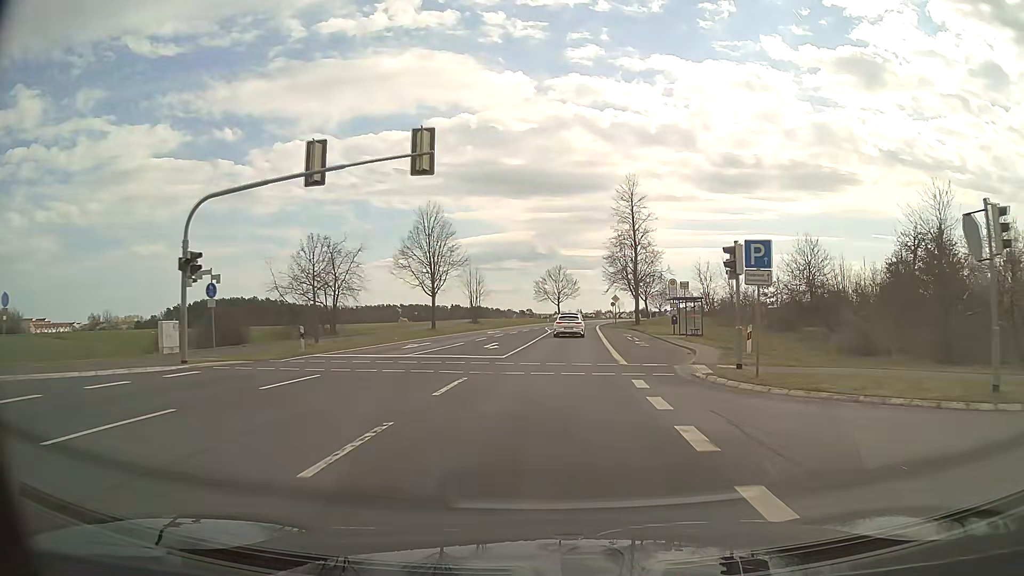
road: secondary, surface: asphalt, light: Day
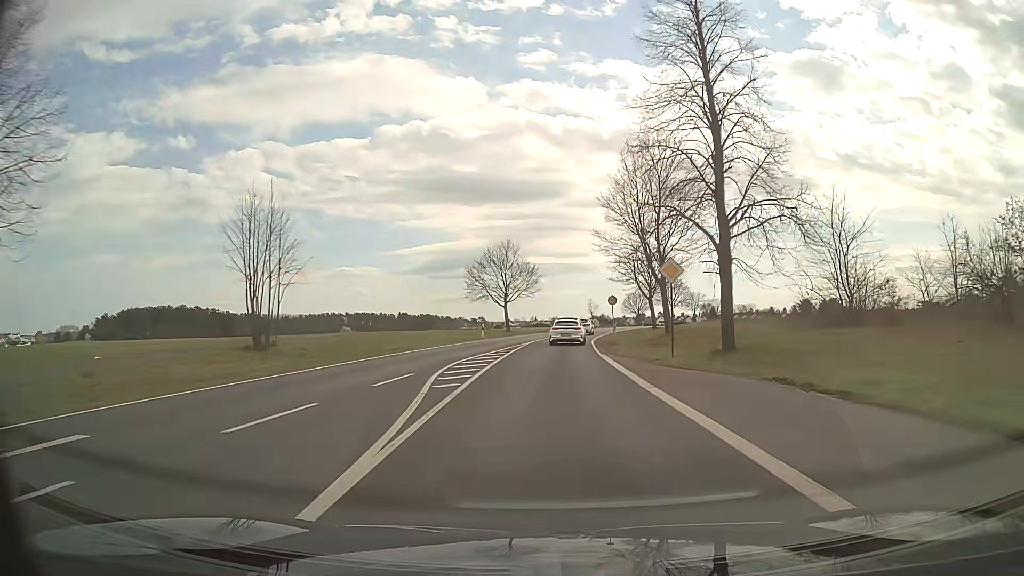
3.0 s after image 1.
(+1.8, +45.6) m; +4°
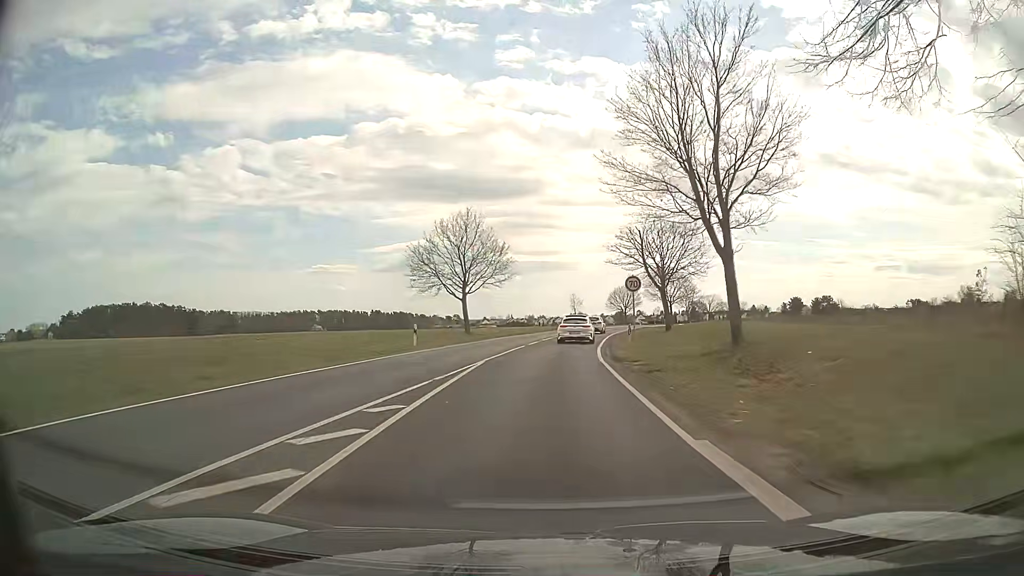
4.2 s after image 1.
(+0.2, +19.0) m; +2°
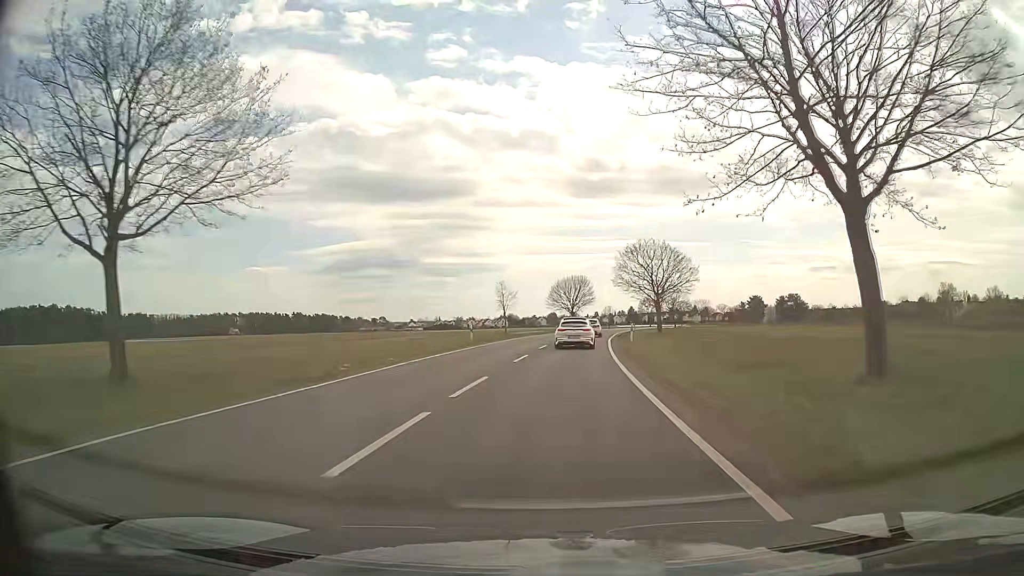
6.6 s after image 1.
(+2.0, +38.7) m; +6°
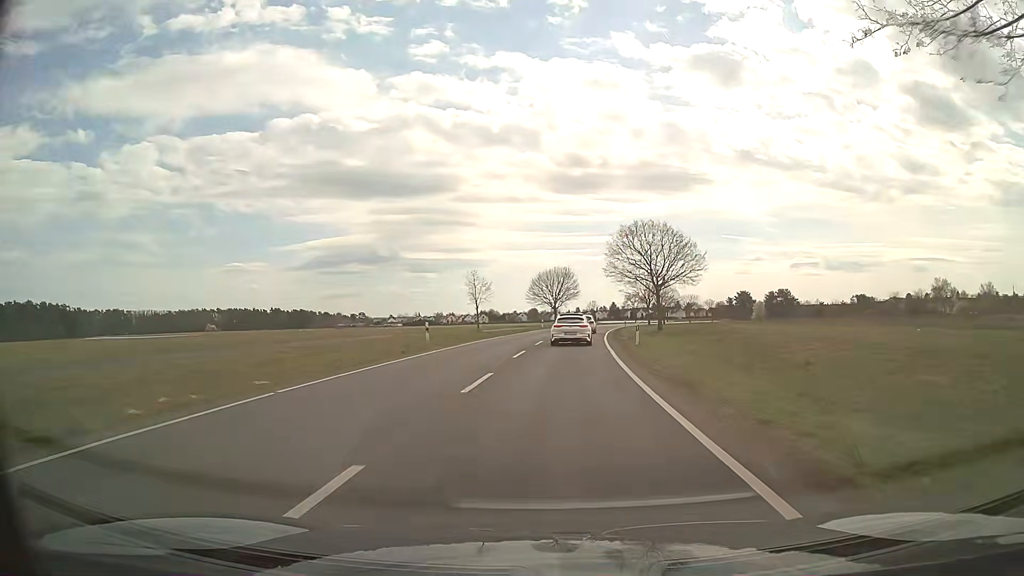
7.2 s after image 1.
(+0.1, +9.7) m; +1°
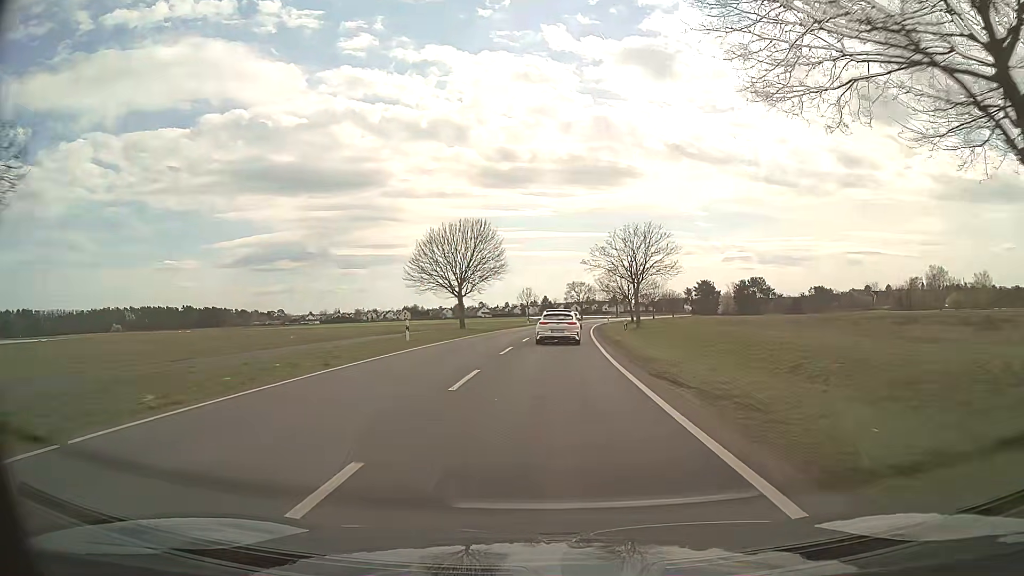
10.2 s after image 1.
(+2.9, +48.3) m; +6°
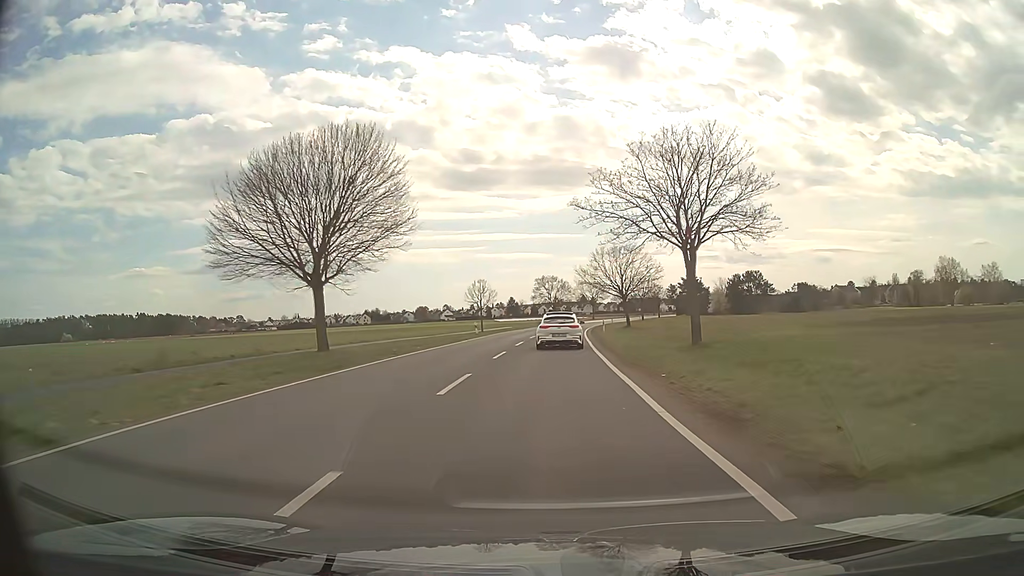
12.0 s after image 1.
(+0.8, +29.3) m; +3°
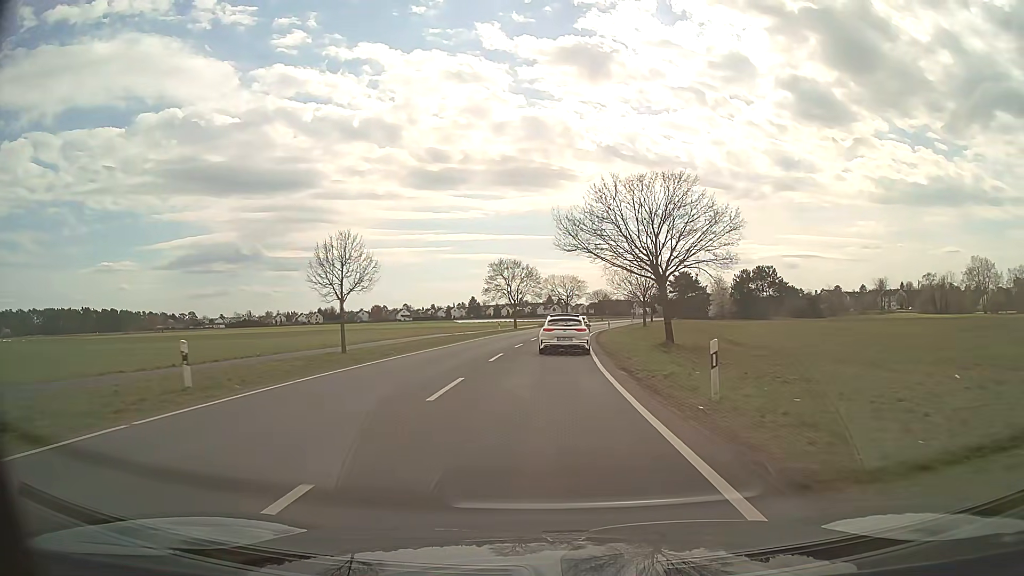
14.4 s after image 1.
(+1.0, +38.9) m; +3°
(0, +10) (0, +20) (+1, +30) (+1, +40) (+2, +50) (+3, +60) (+4, +70) (+6, +80) (+7, +90) (+9, +100) m
